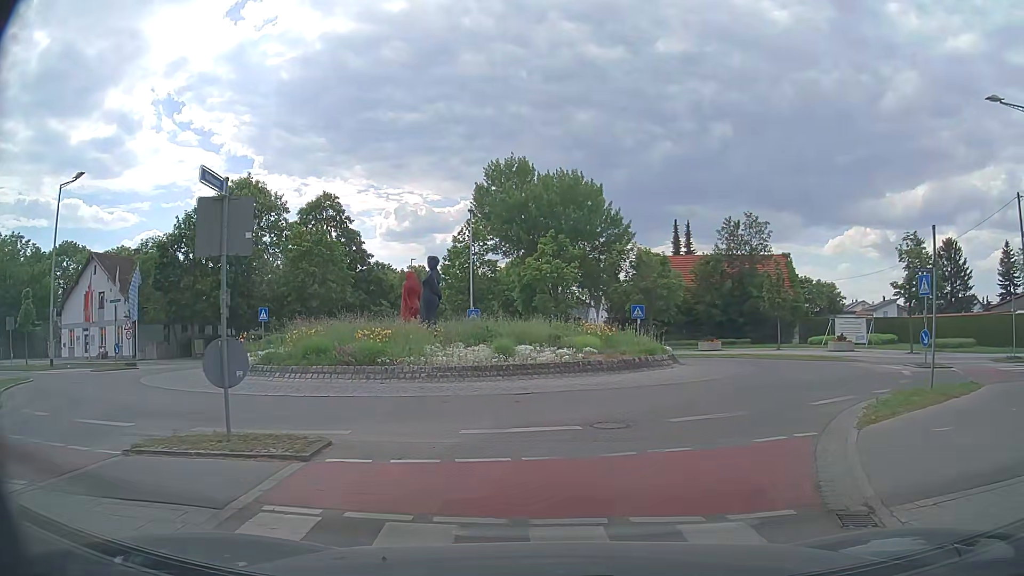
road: residential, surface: asphalt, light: Day
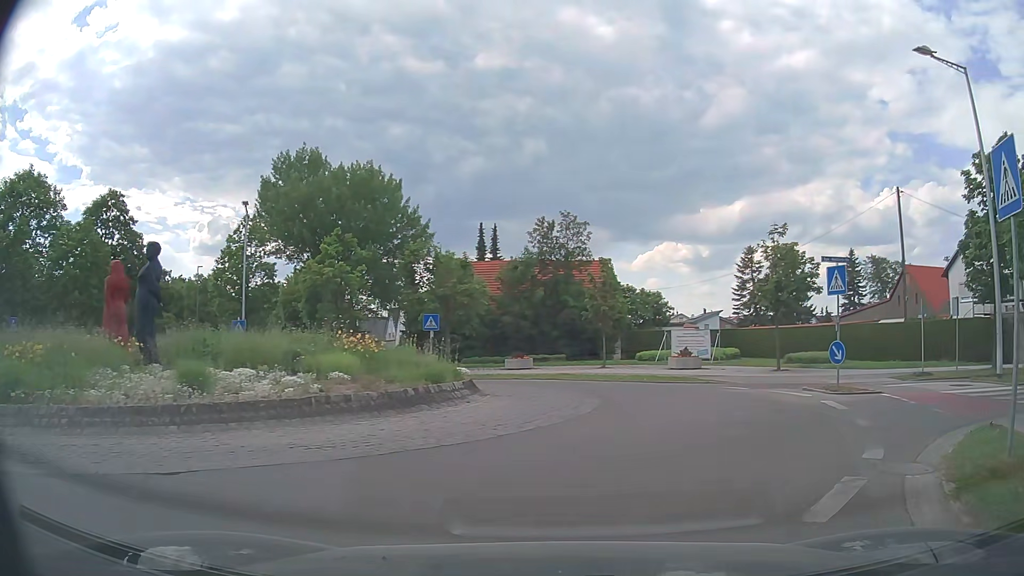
(+0.8, +7.4) m; +15°
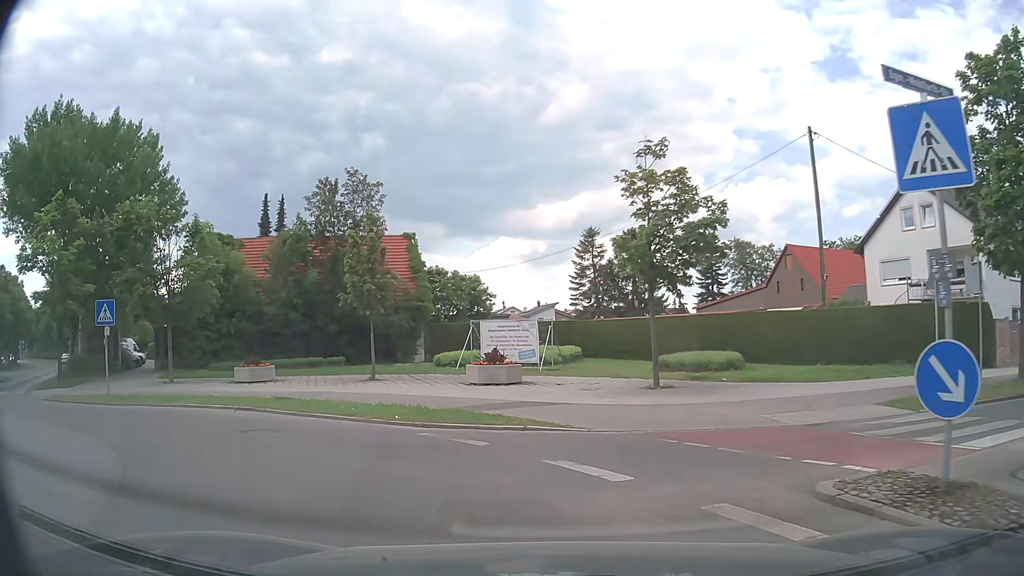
(+3.1, +12.4) m; +17°
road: tertiary
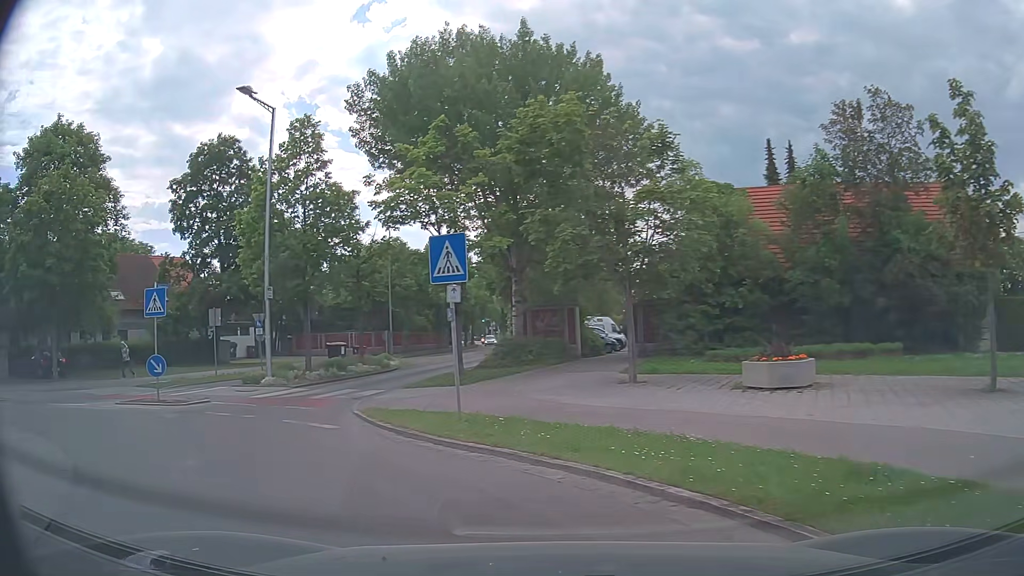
(-3.7, +10.4) m; -44°
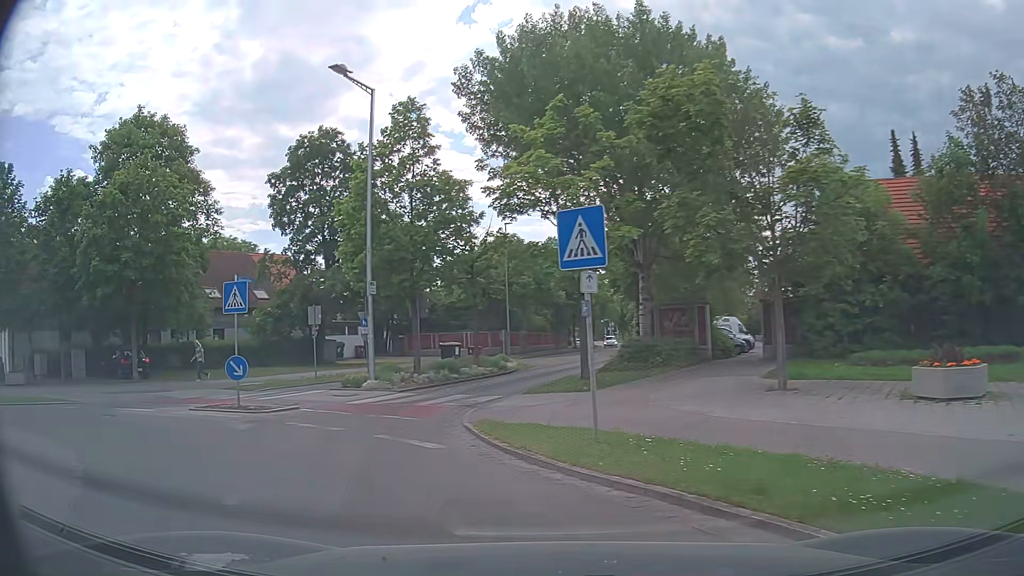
(-0.2, +2.2) m; -9°
